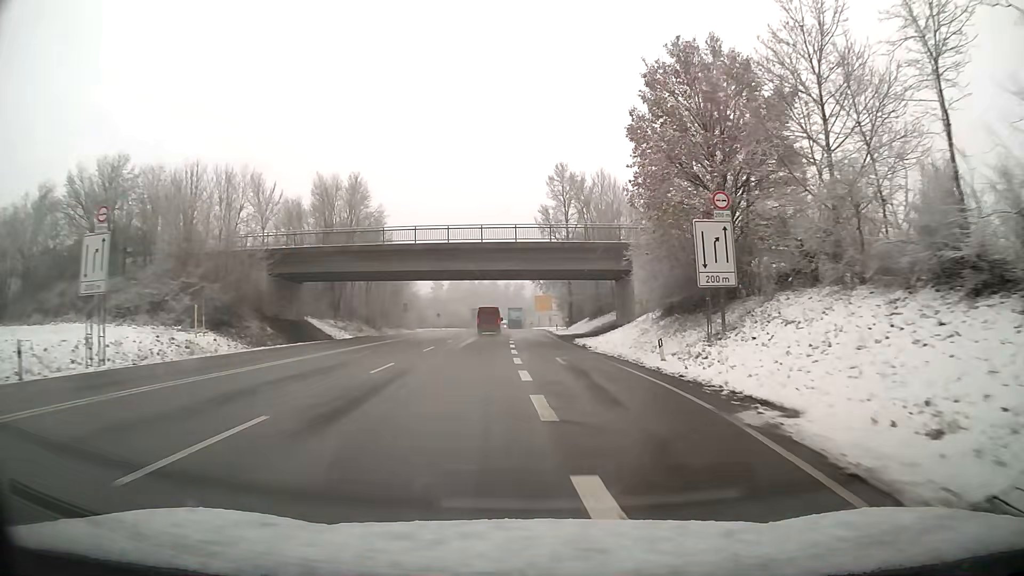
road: primary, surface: asphalt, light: Day
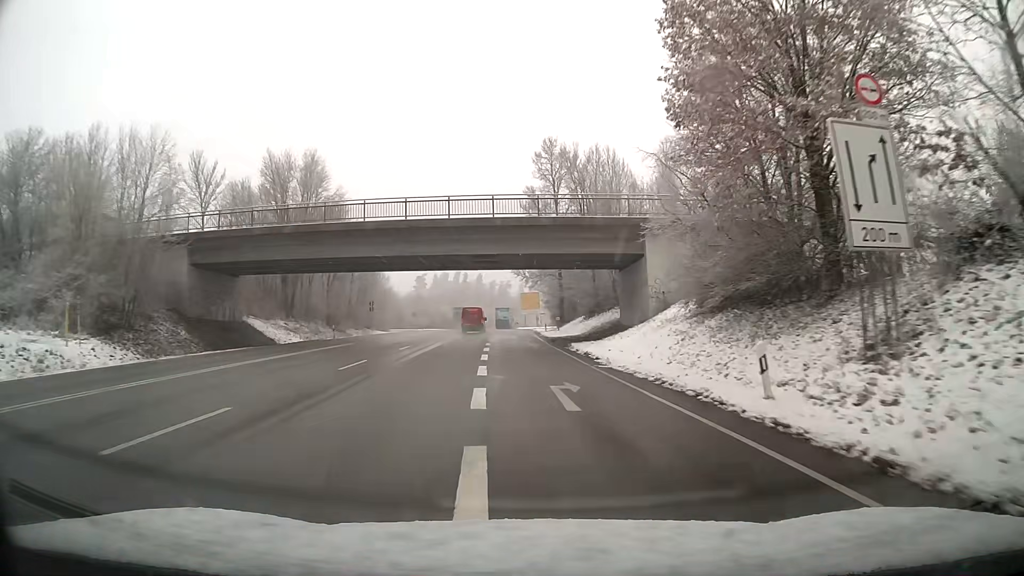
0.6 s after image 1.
(+0.1, +10.8) m; +1°
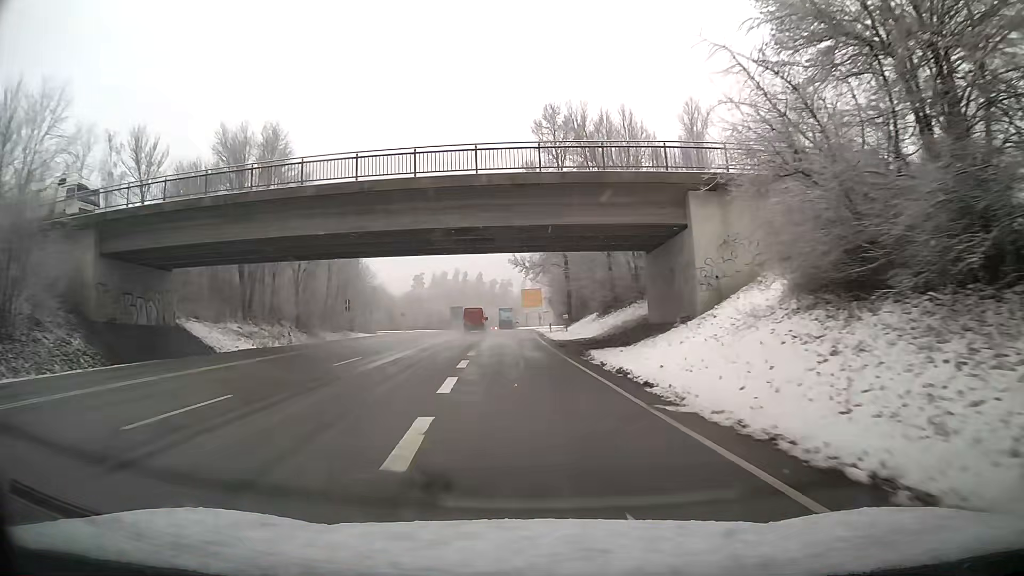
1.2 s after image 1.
(0.0, +10.3) m; 0°
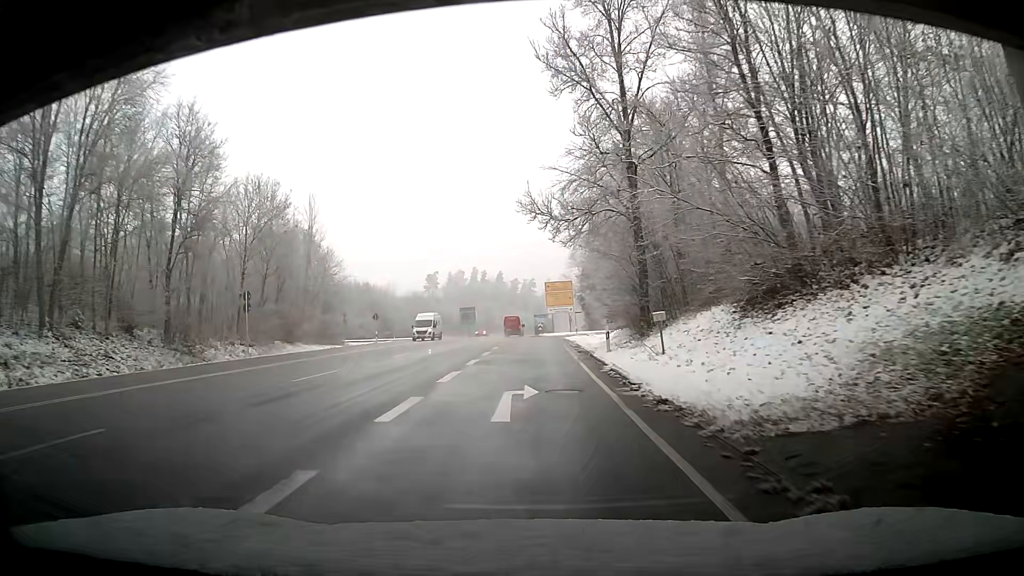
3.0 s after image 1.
(-0.2, +27.4) m; +1°
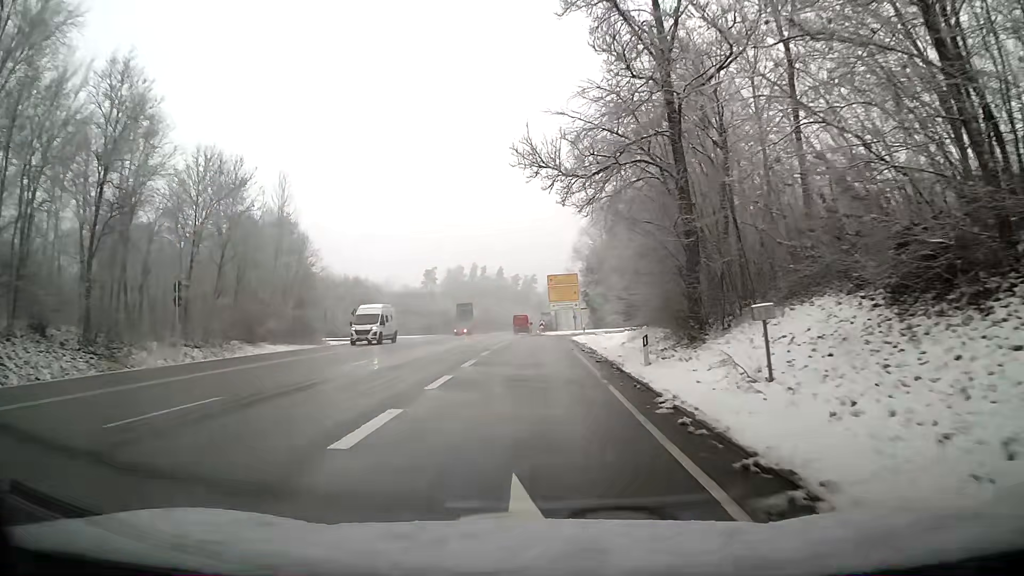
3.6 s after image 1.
(+0.1, +8.0) m; 0°
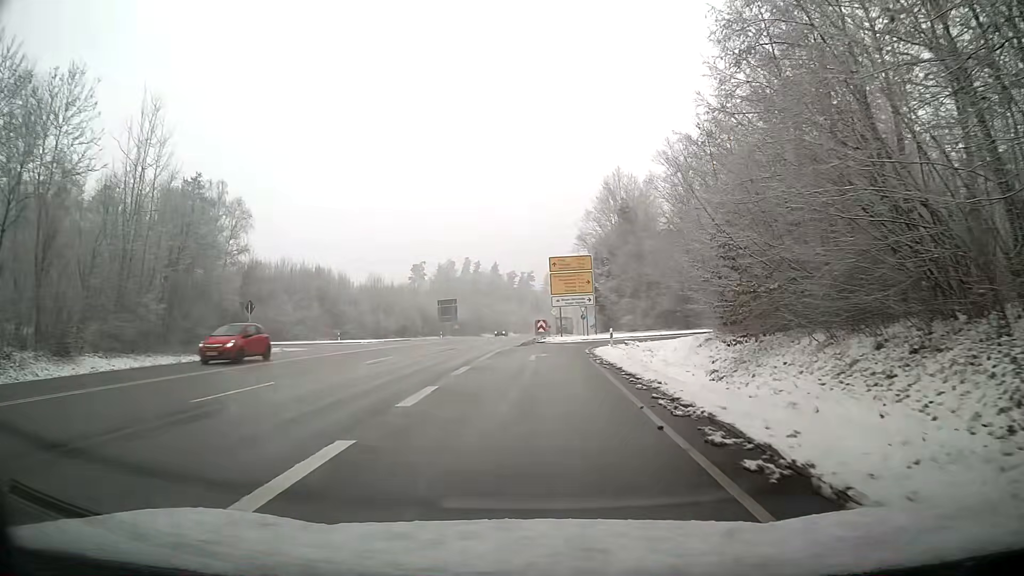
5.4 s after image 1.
(-0.8, +20.7) m; -3°
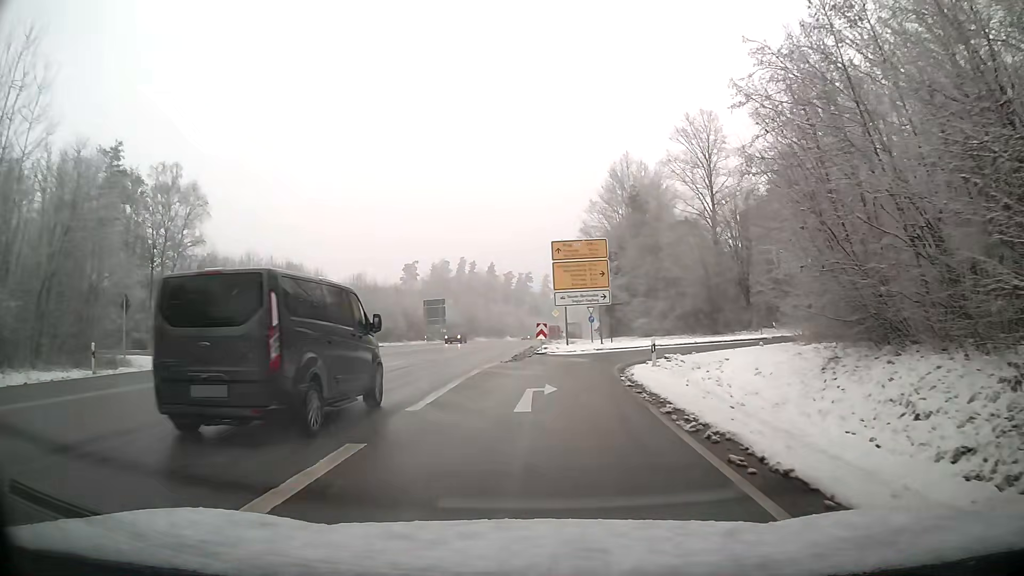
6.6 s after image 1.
(0.0, +12.0) m; 0°
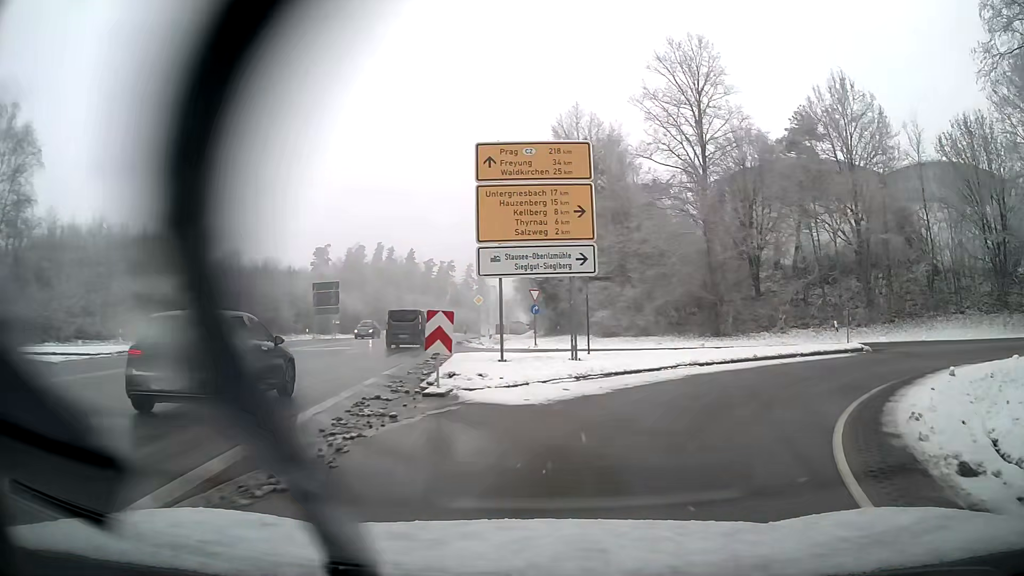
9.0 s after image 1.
(+0.8, +20.6) m; +11°
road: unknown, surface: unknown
